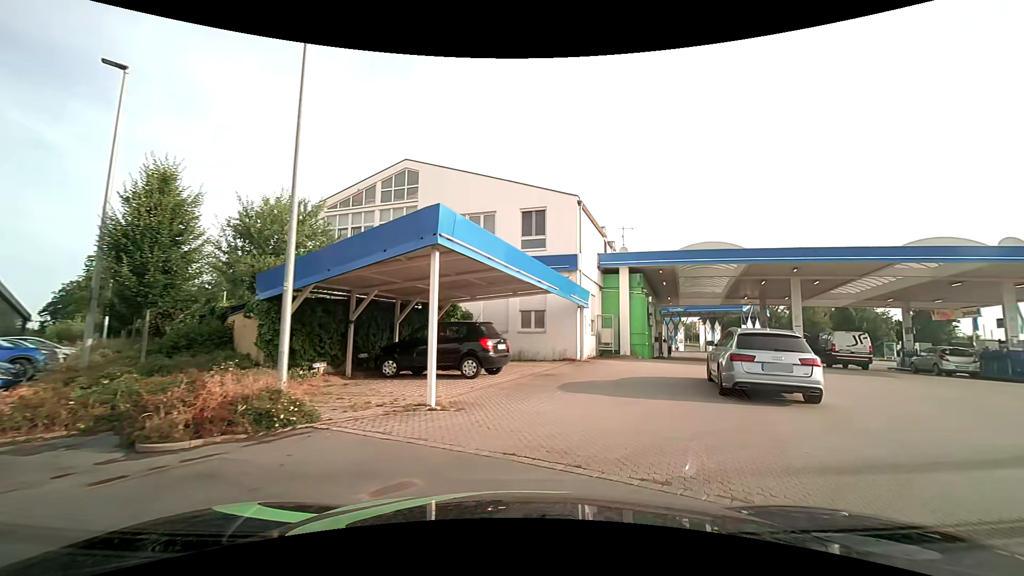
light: Day
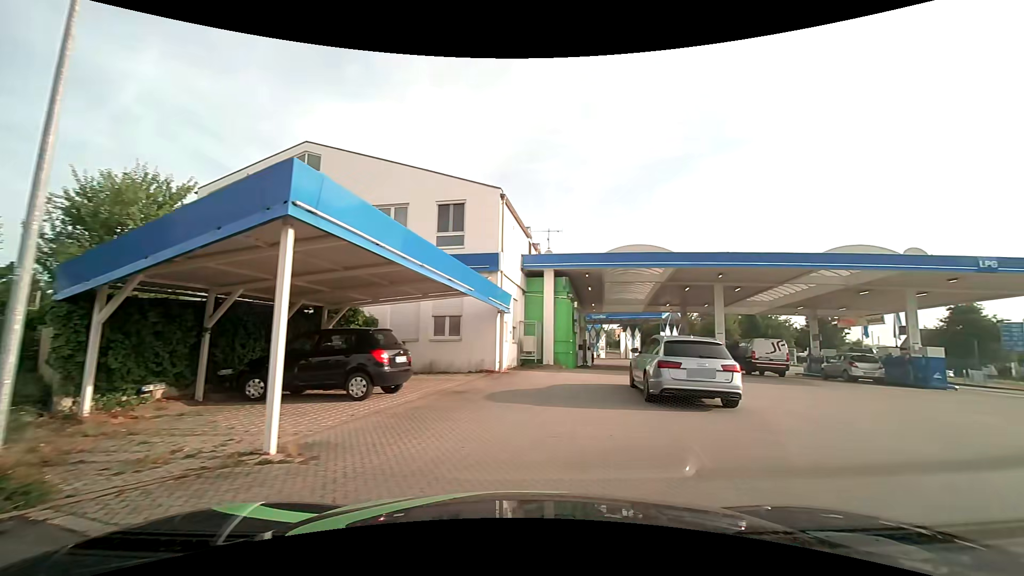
(+0.1, +2.3) m; +7°
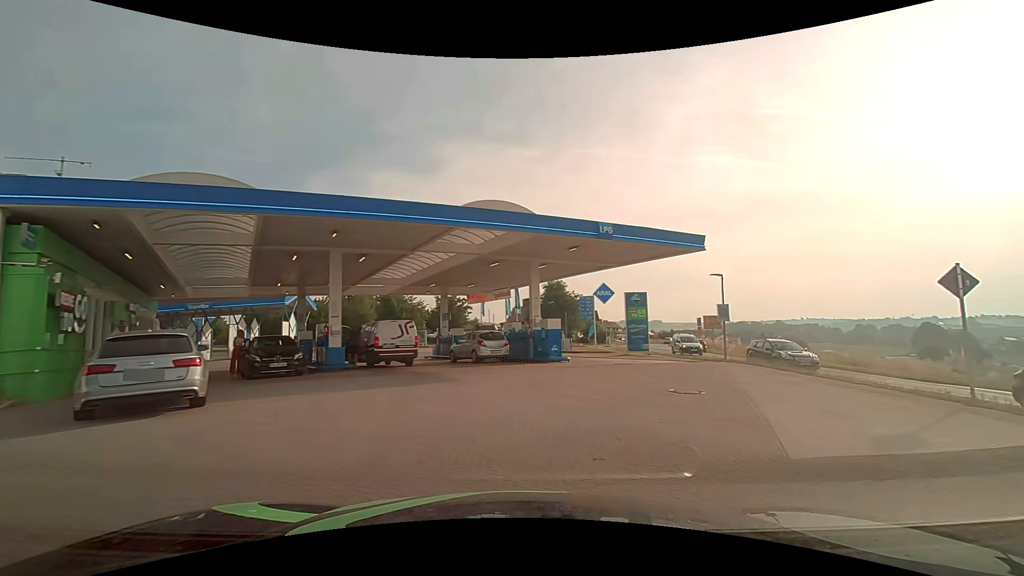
(+2.8, +7.5) m; +40°
